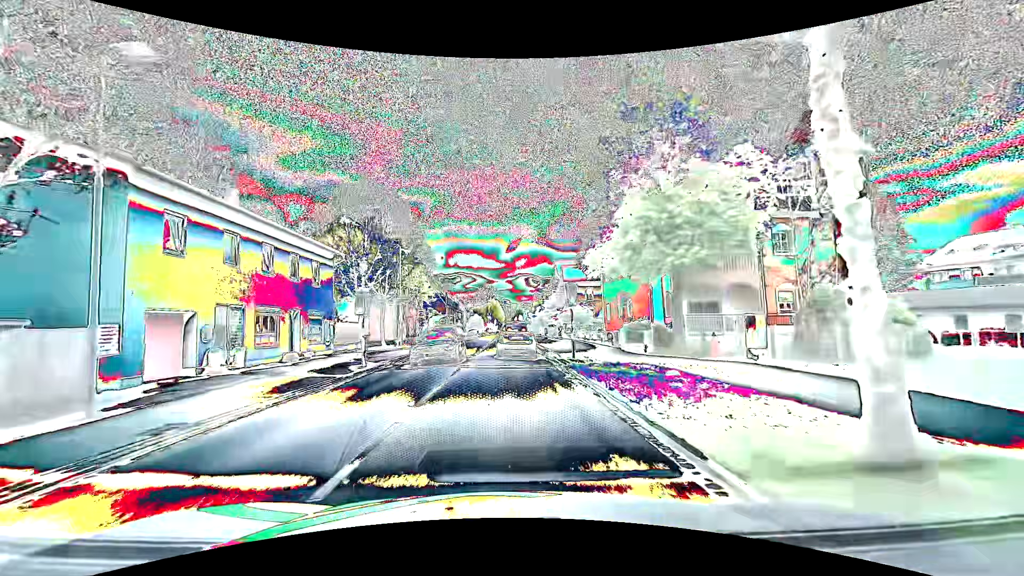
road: primary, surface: asphalt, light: Day
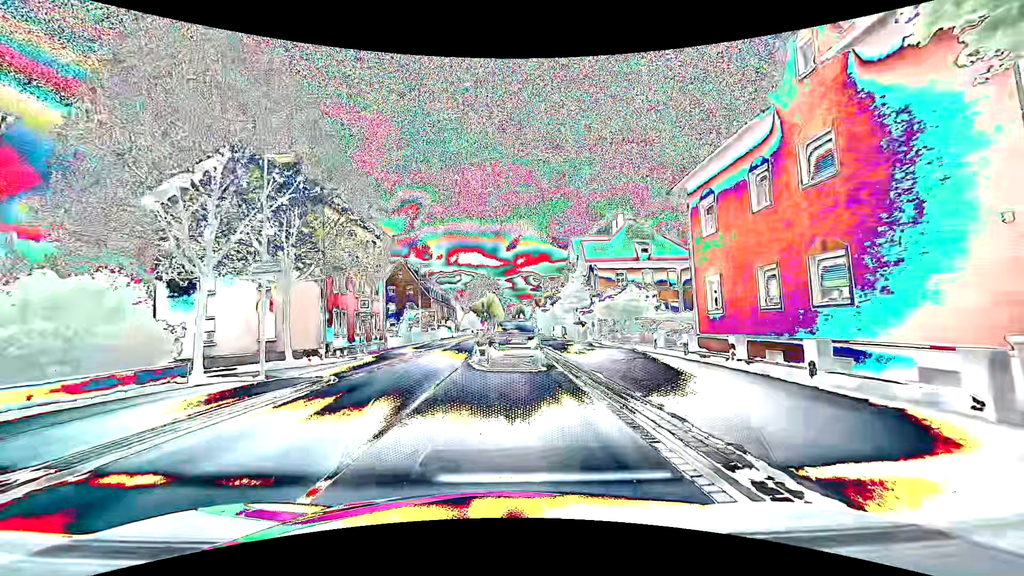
(+0.1, +21.0) m; 0°
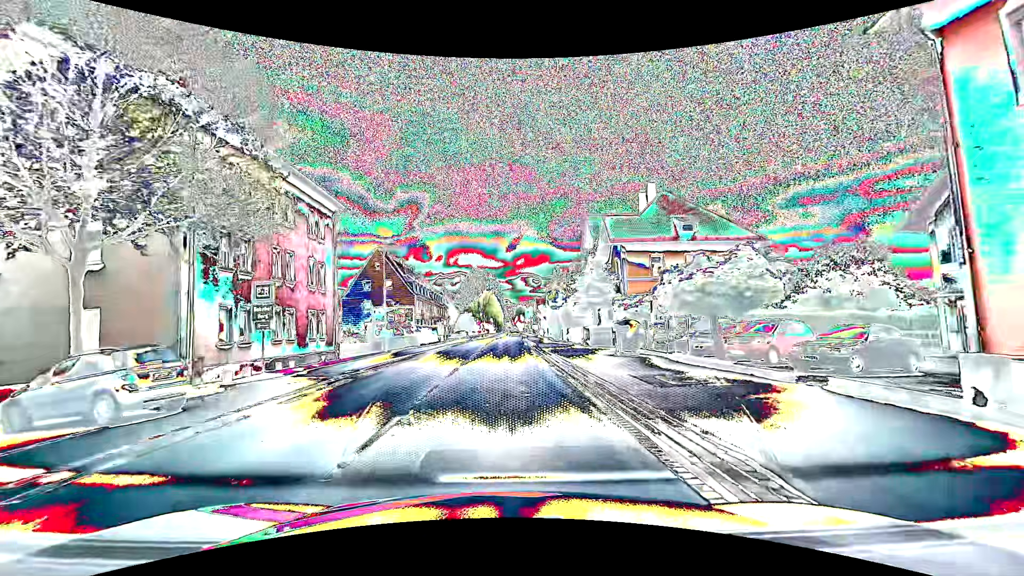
(+0.1, +13.4) m; +1°
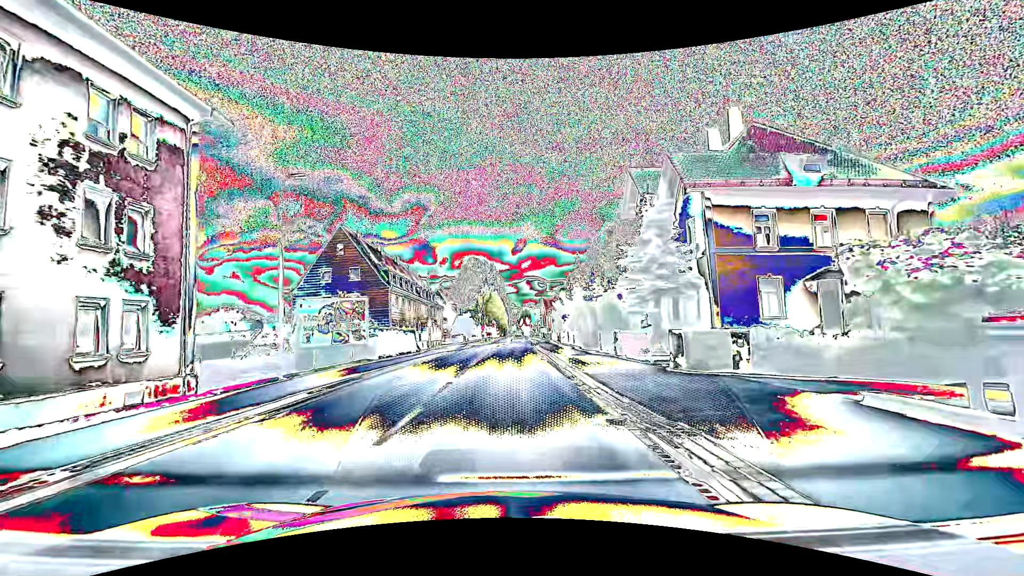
(-0.2, +16.9) m; -1°
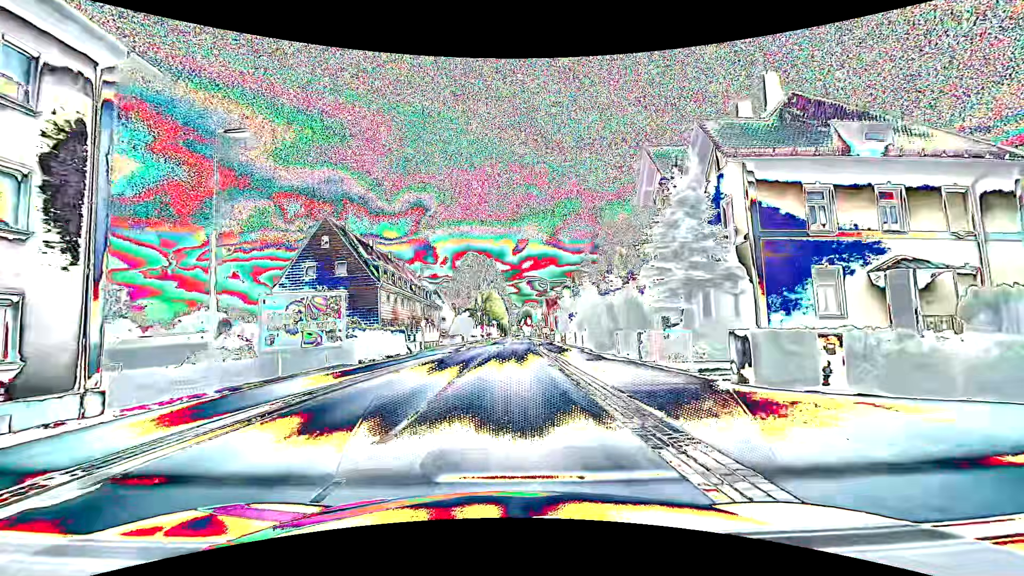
(0.0, +4.4) m; 0°
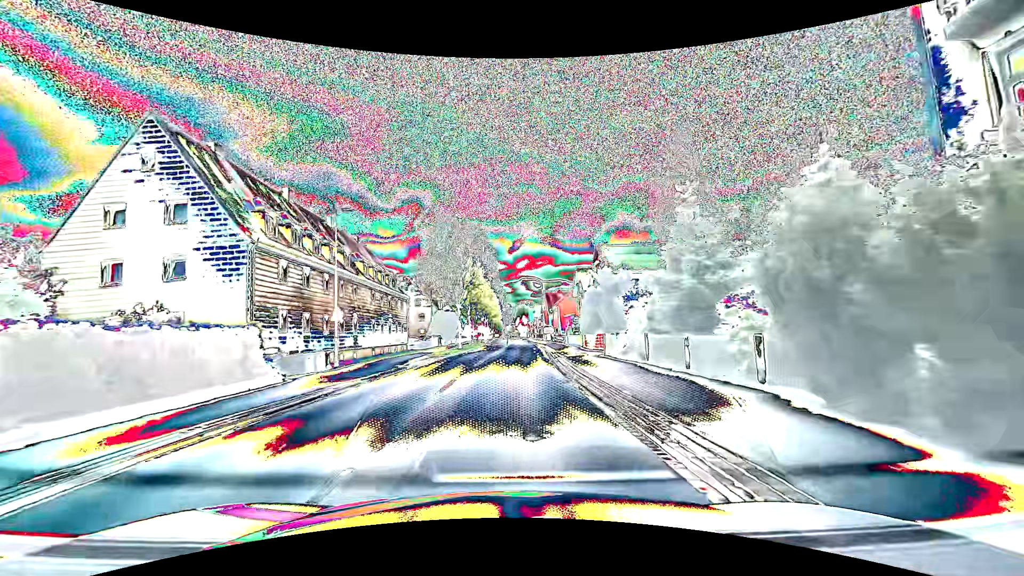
(0.0, +22.5) m; 0°
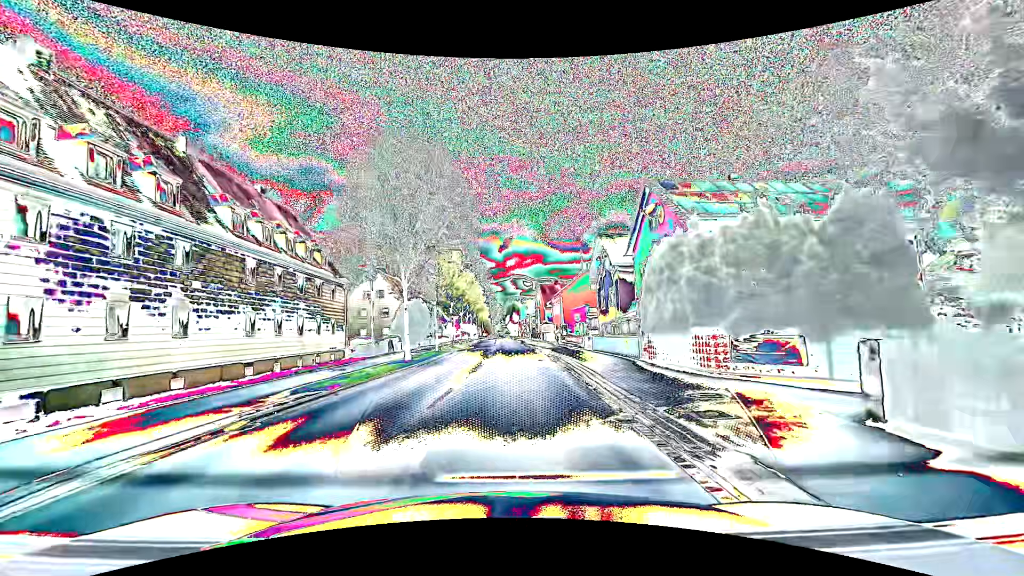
(+0.3, +20.5) m; +1°
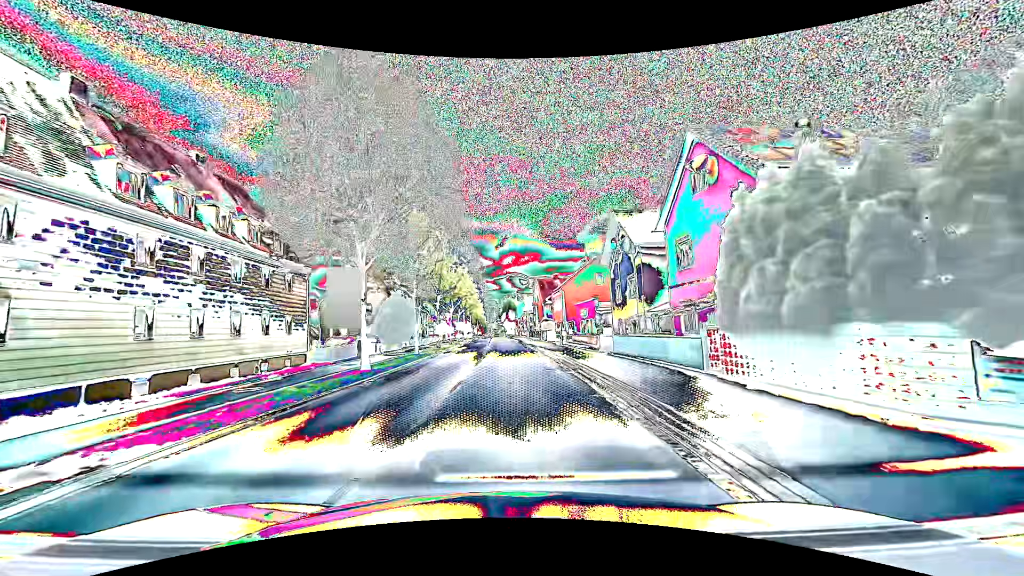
(0.0, +7.2) m; 0°
(0, +10) (0, +20) (0, +30) (0, +40) (0, +50) (-1, +60) (-1, +70) (-1, +80) (-1, +90) (-1, +100) m
